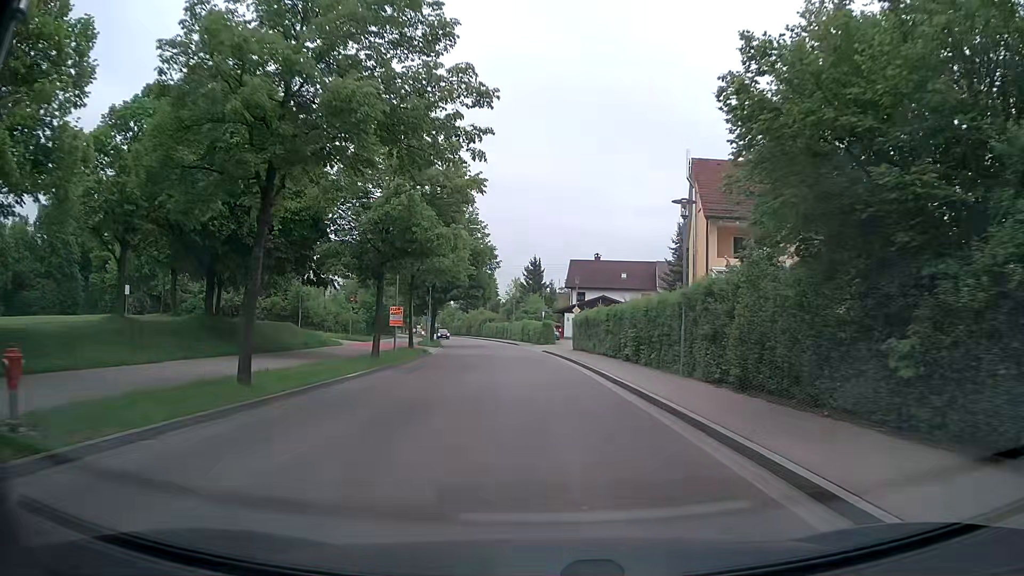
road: tertiary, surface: asphalt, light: Day
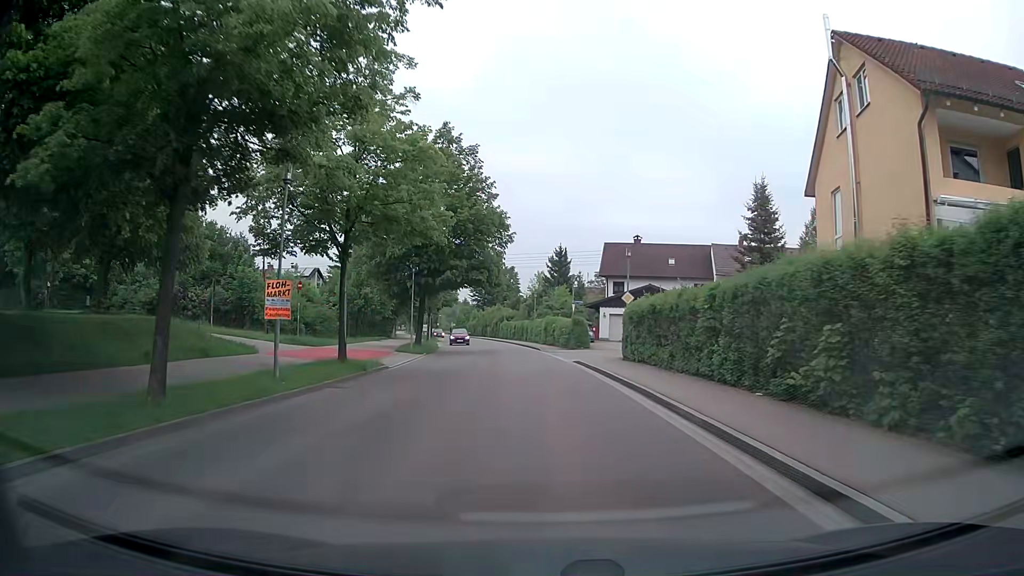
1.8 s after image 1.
(-0.3, +16.6) m; -1°
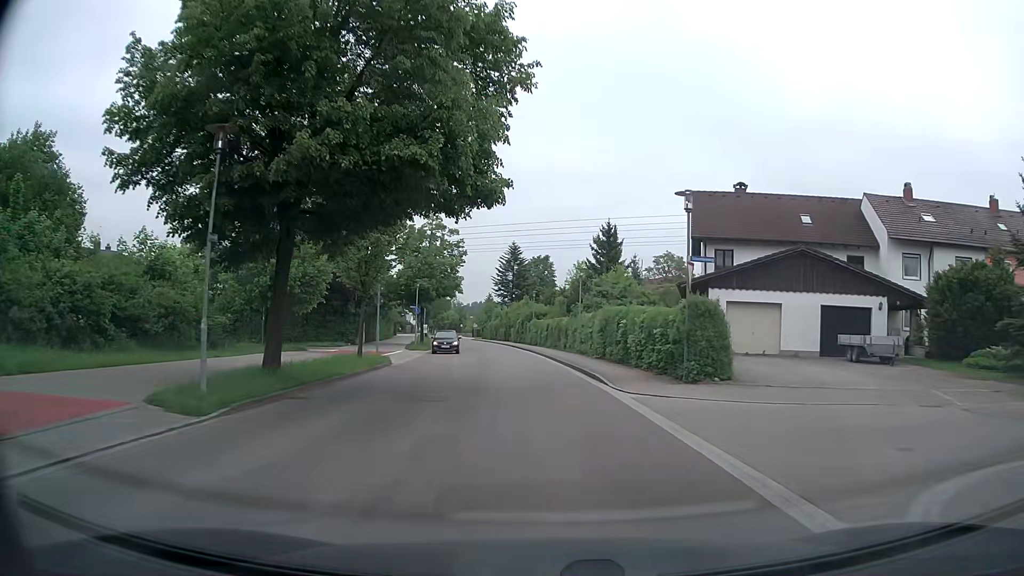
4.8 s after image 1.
(-1.2, +27.6) m; -4°
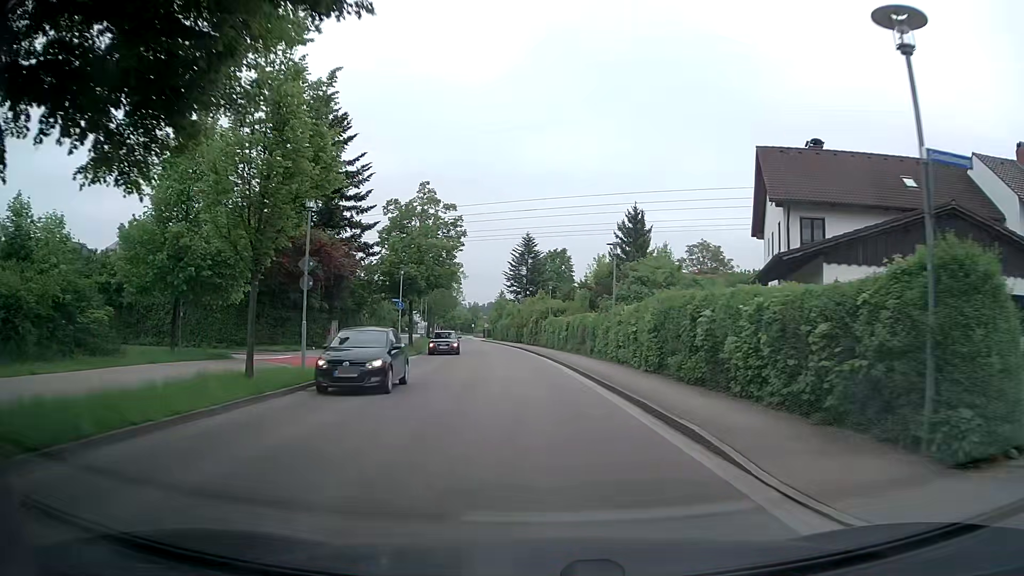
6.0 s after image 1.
(-0.1, +11.0) m; -1°
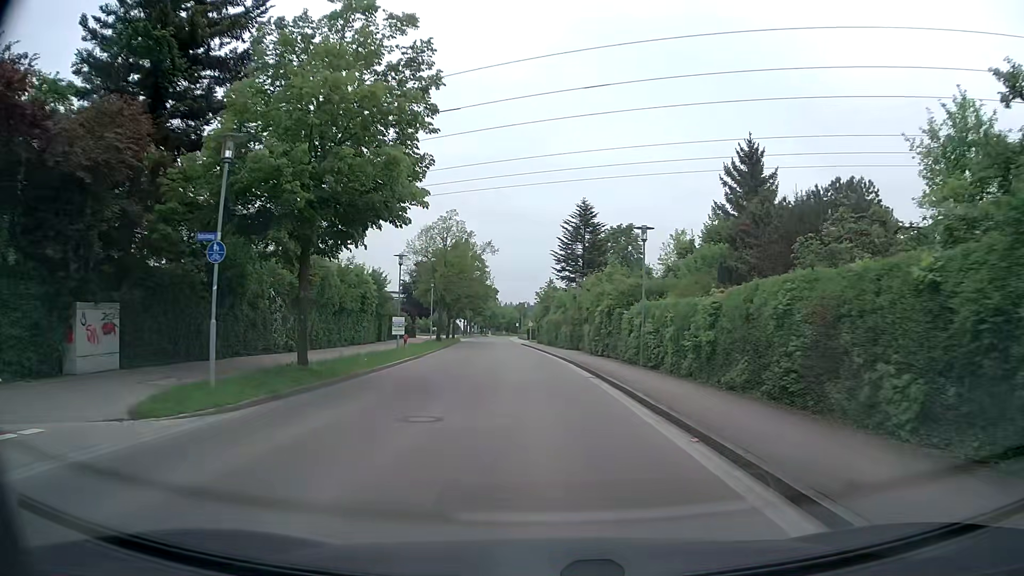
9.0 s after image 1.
(-1.1, +27.5) m; -5°
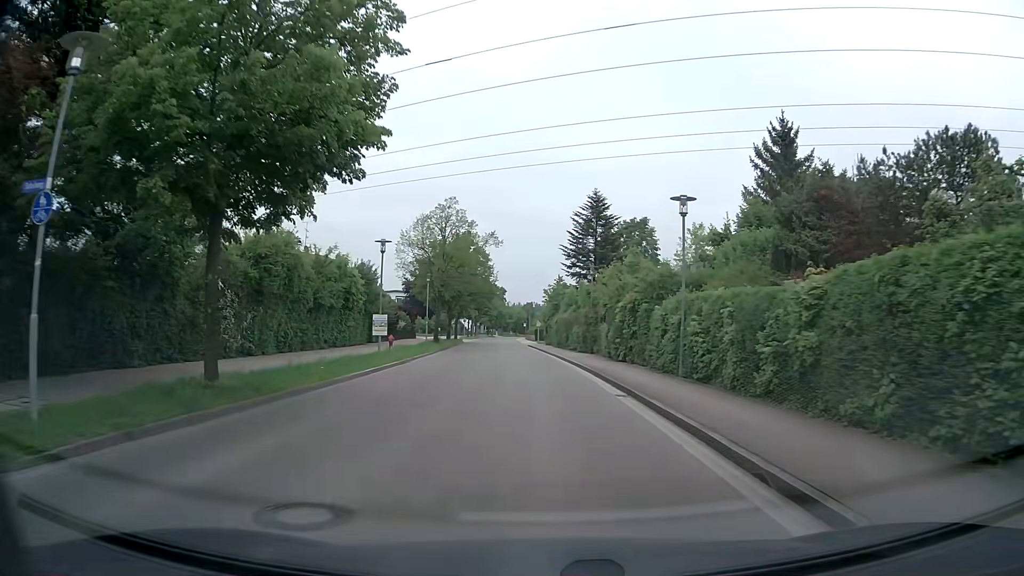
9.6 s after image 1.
(0.0, +5.6) m; 0°
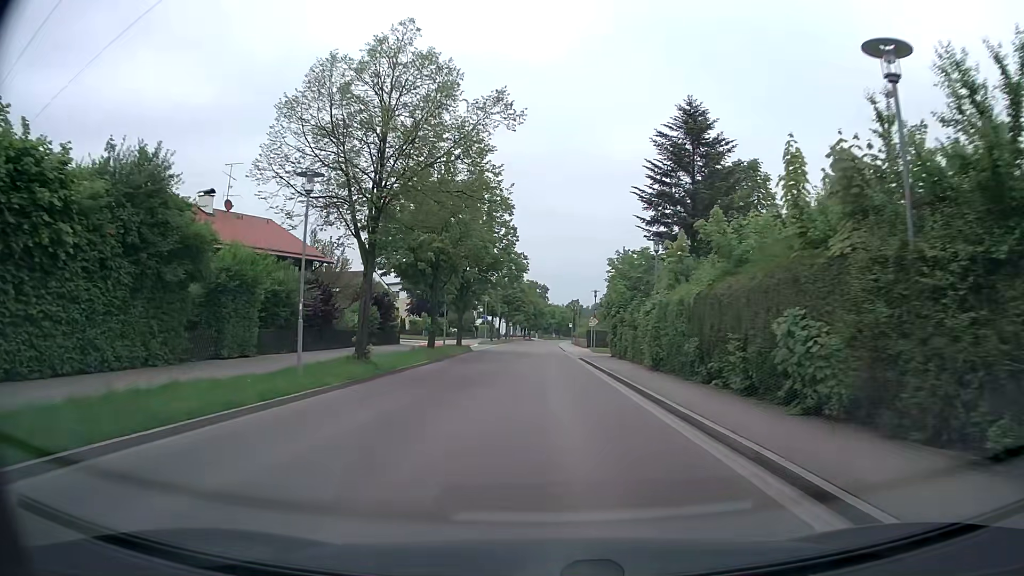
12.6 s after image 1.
(-1.0, +31.0) m; -4°
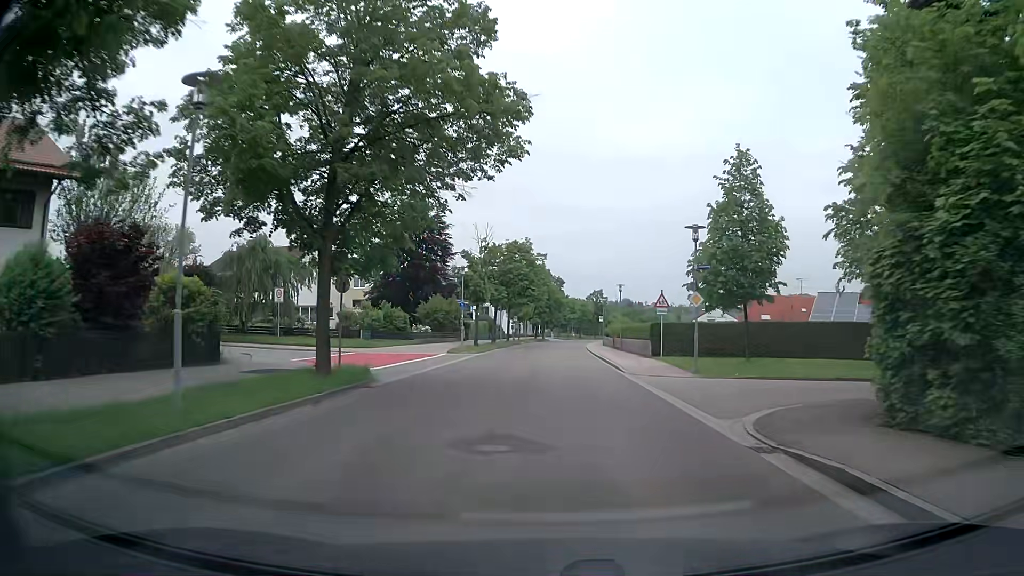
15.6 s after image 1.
(-0.4, +32.0) m; -1°
(0, +10) (0, +20) (0, +30) (+1, +40) (+1, +50) (+1, +60) (+2, +70) (+3, +80) (+3, +90) (+5, +100) m
